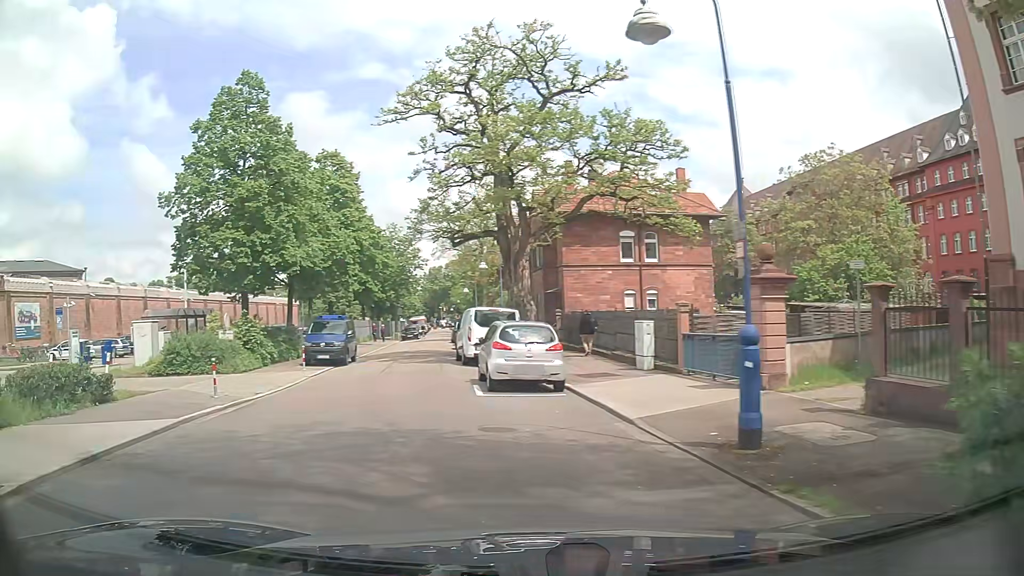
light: Day
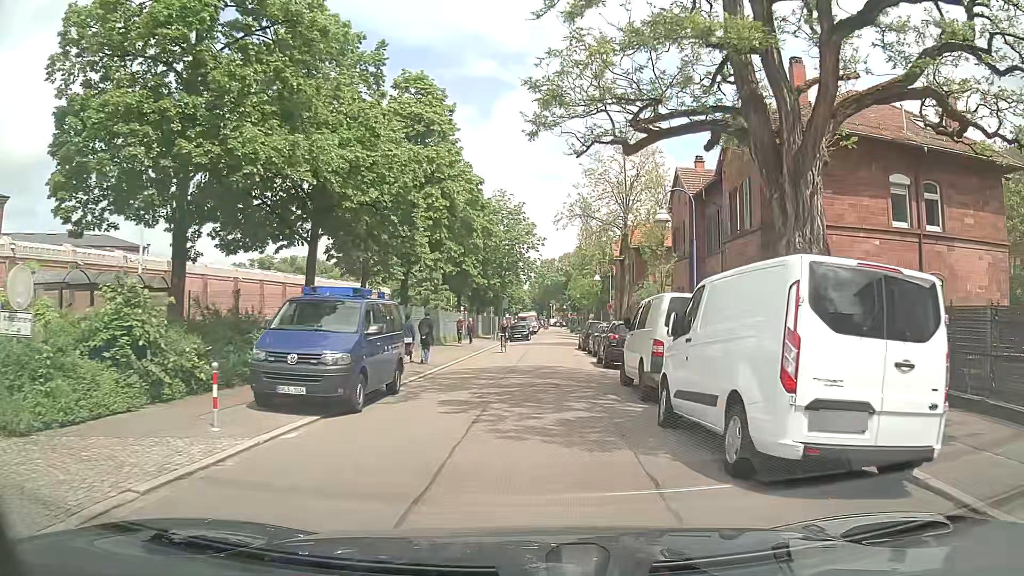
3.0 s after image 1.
(-3.3, +17.4) m; -10°
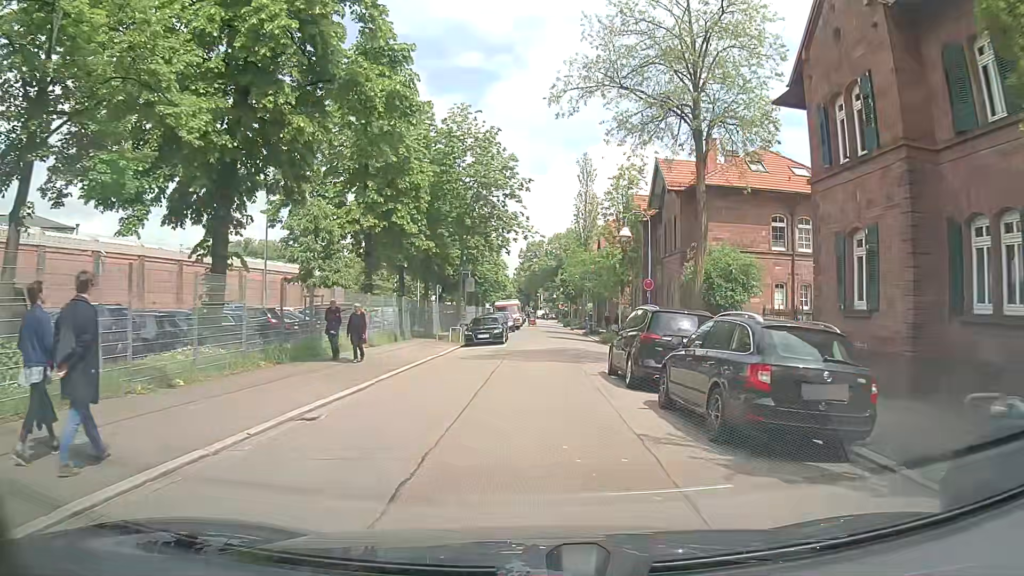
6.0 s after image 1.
(+0.6, +22.0) m; +1°
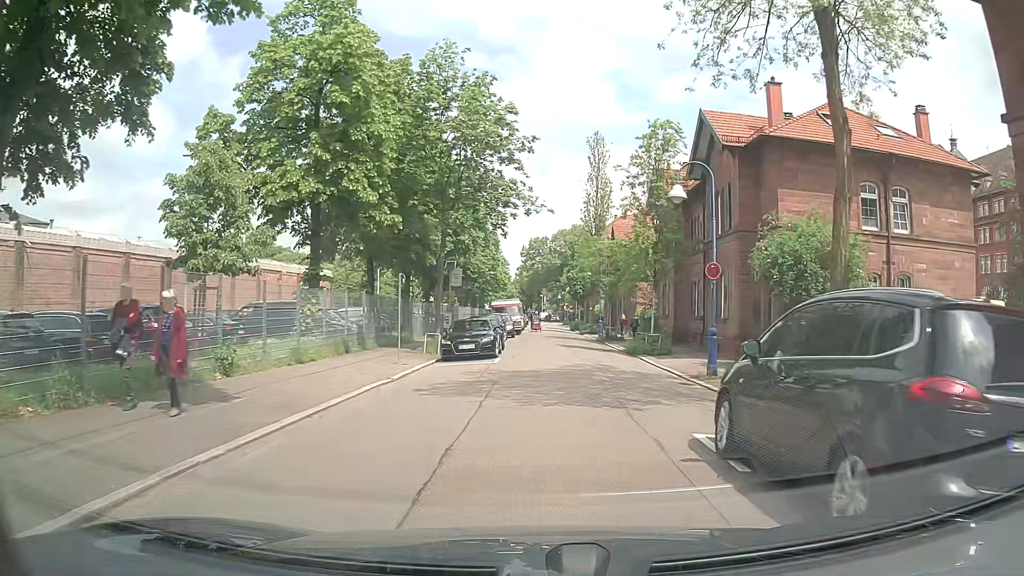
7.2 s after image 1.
(0.0, +9.1) m; 0°
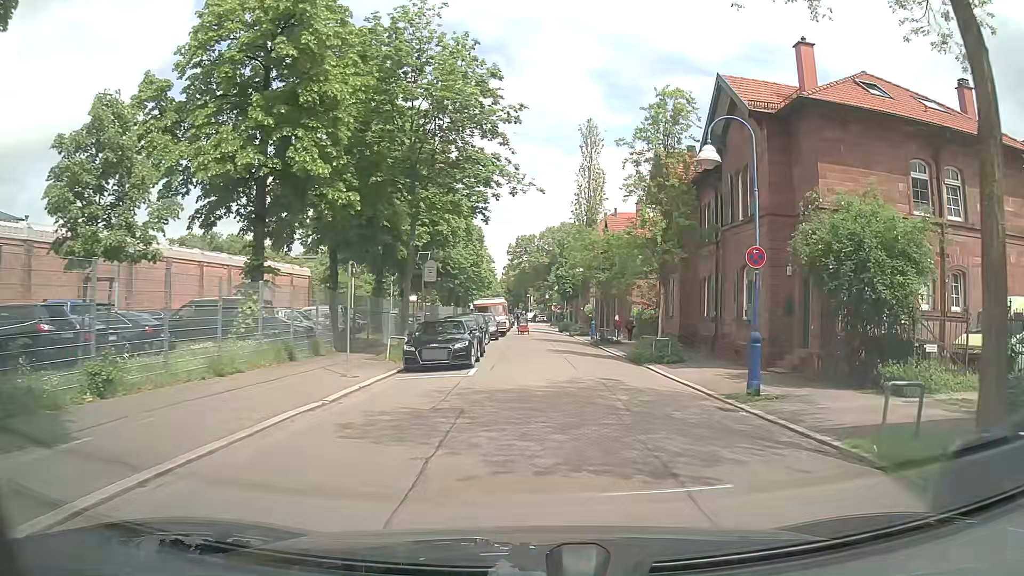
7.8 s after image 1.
(0.0, +4.4) m; +1°
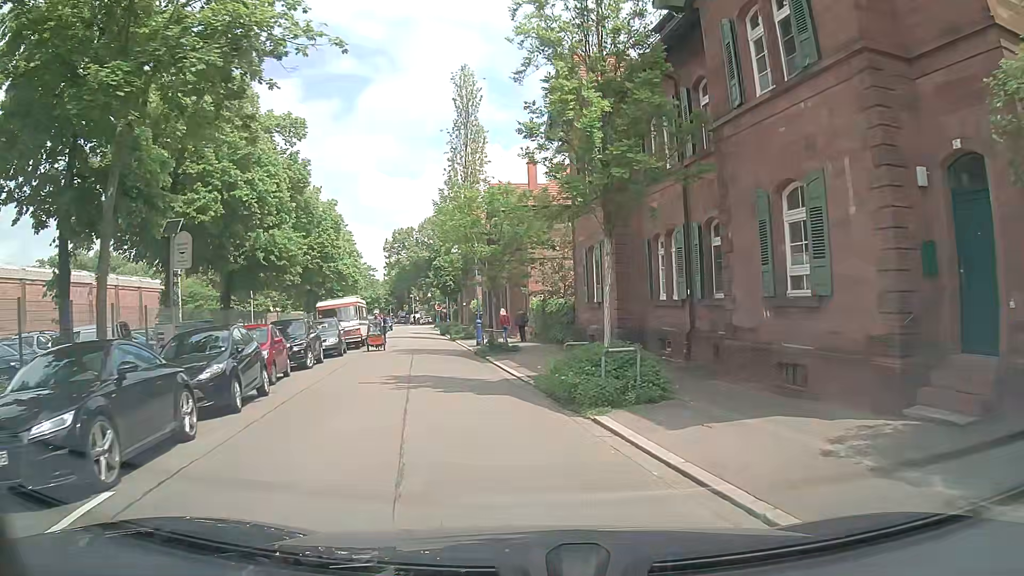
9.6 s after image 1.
(+1.2, +12.3) m; +10°
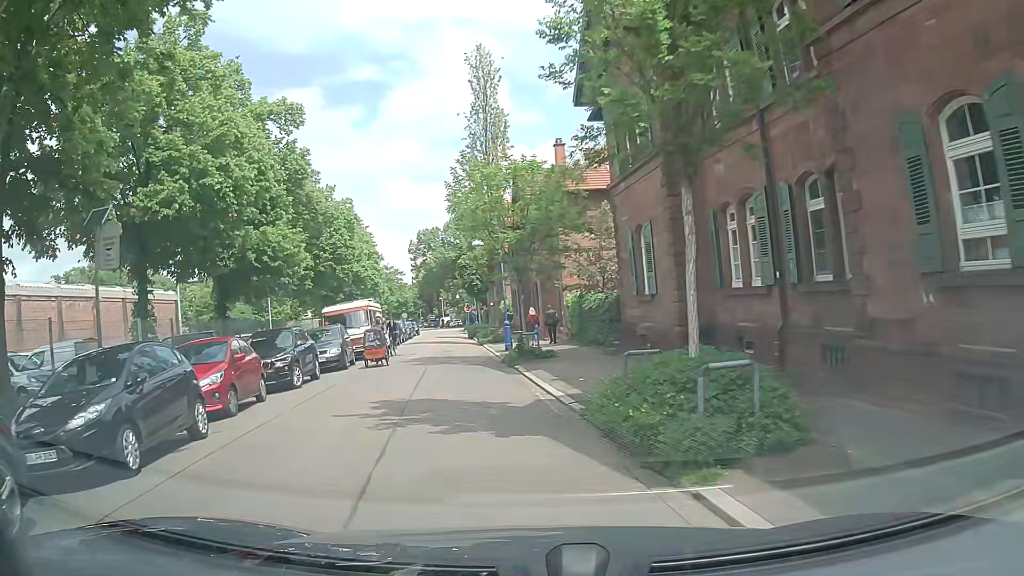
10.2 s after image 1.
(0.0, +4.1) m; -3°
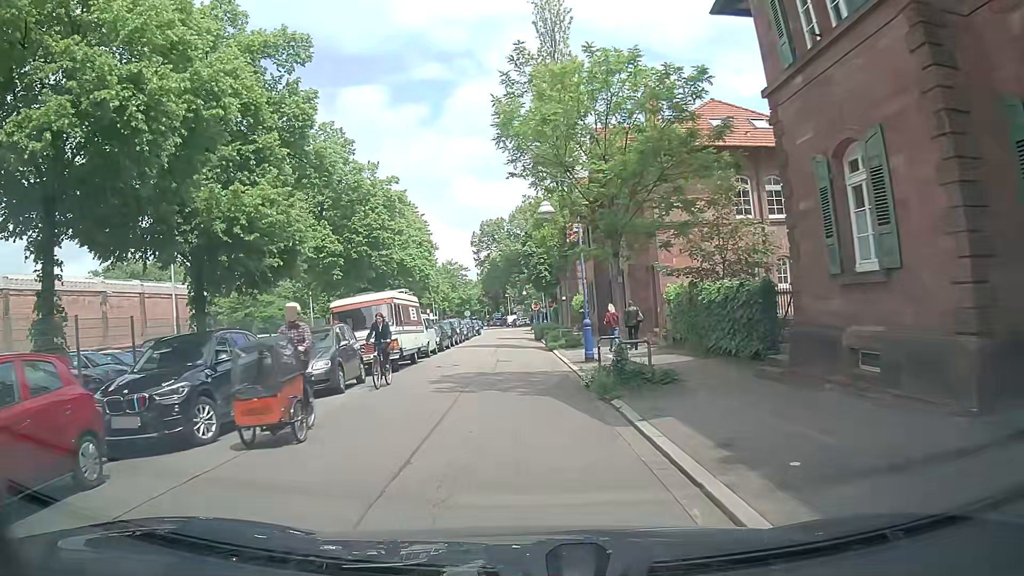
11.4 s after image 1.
(-0.6, +8.6) m; -8°
